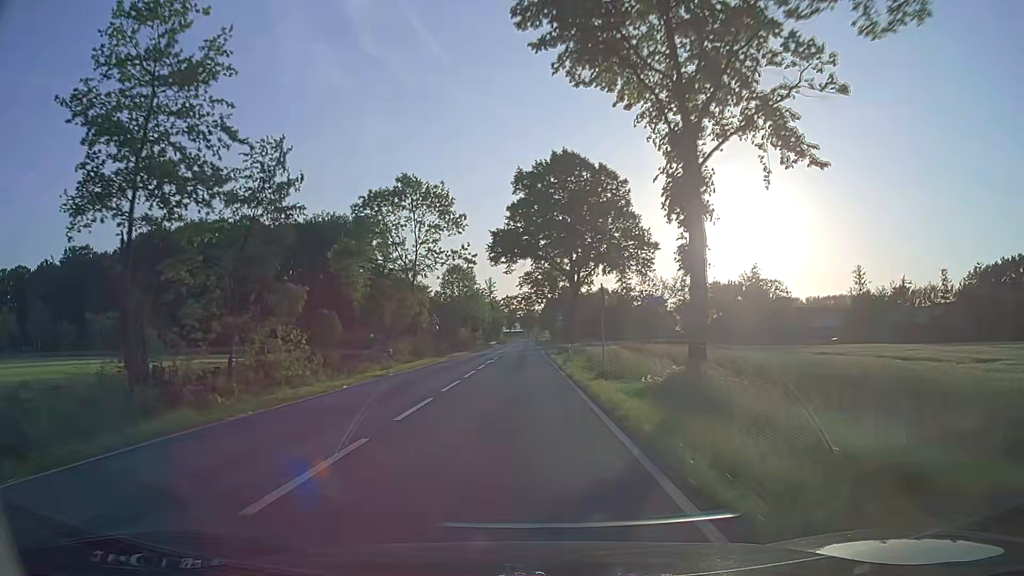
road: secondary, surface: asphalt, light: Day
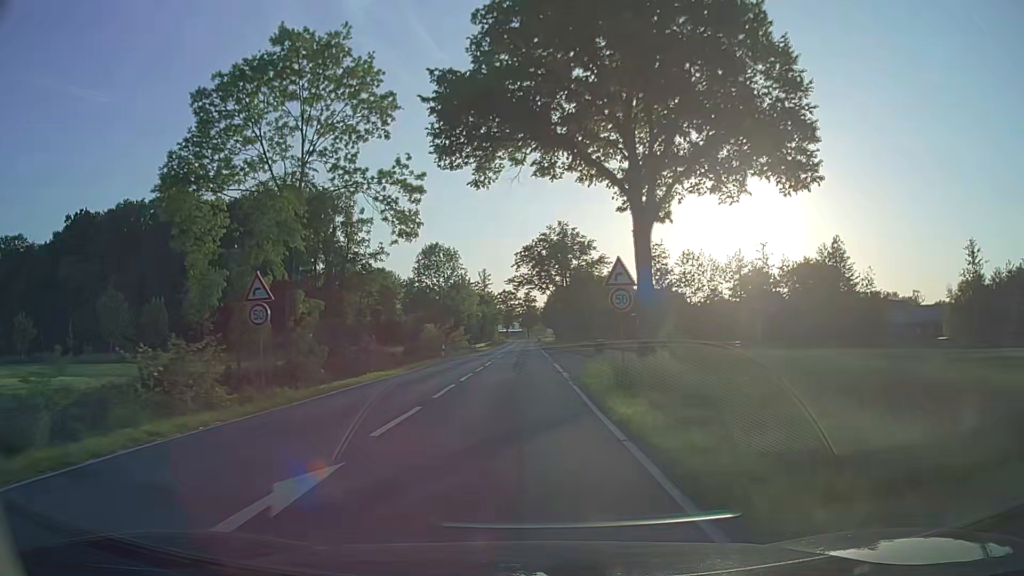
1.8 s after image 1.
(0.0, +32.6) m; 0°
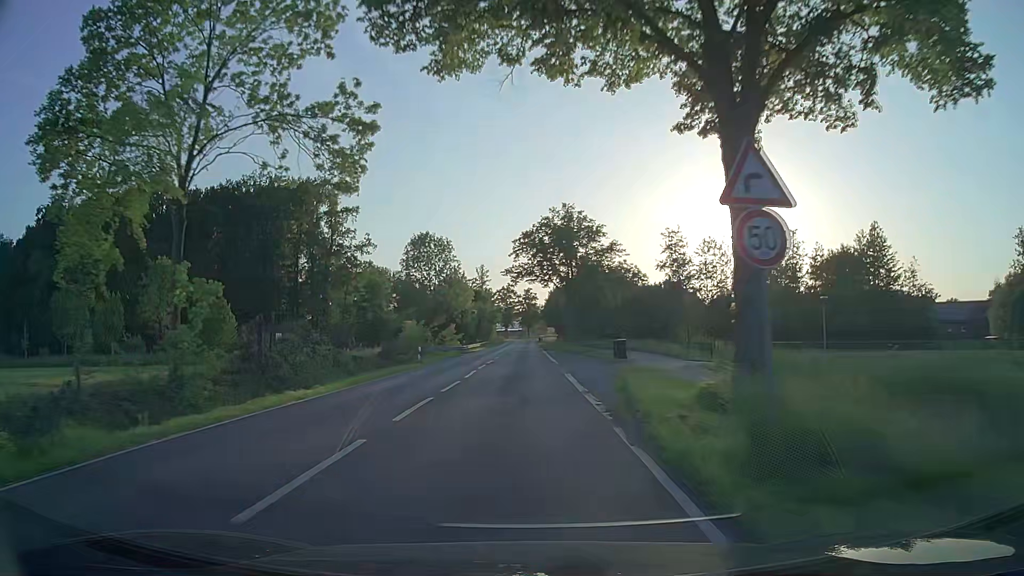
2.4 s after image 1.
(0.0, +10.5) m; 0°
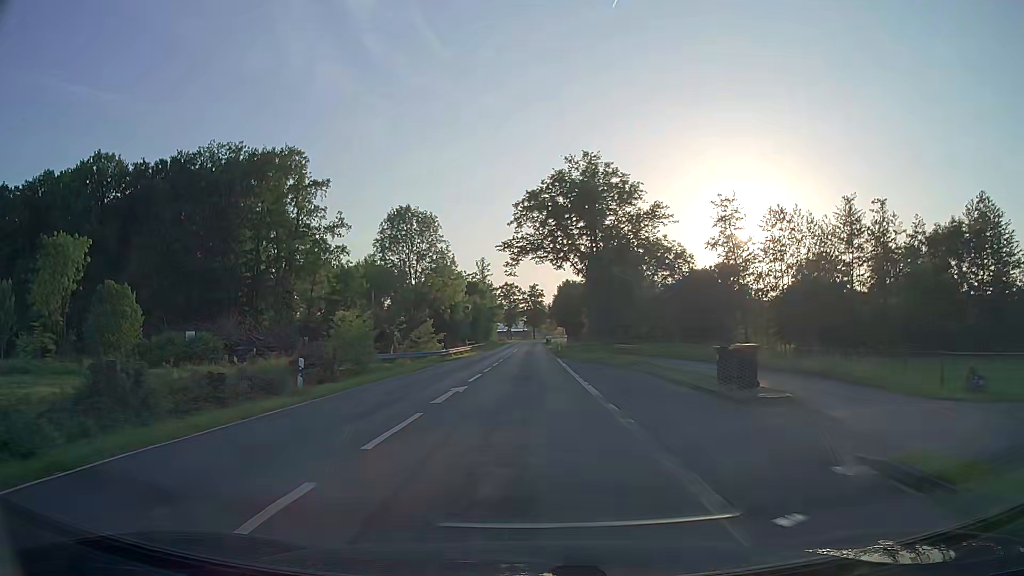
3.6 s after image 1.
(-0.1, +20.6) m; -1°
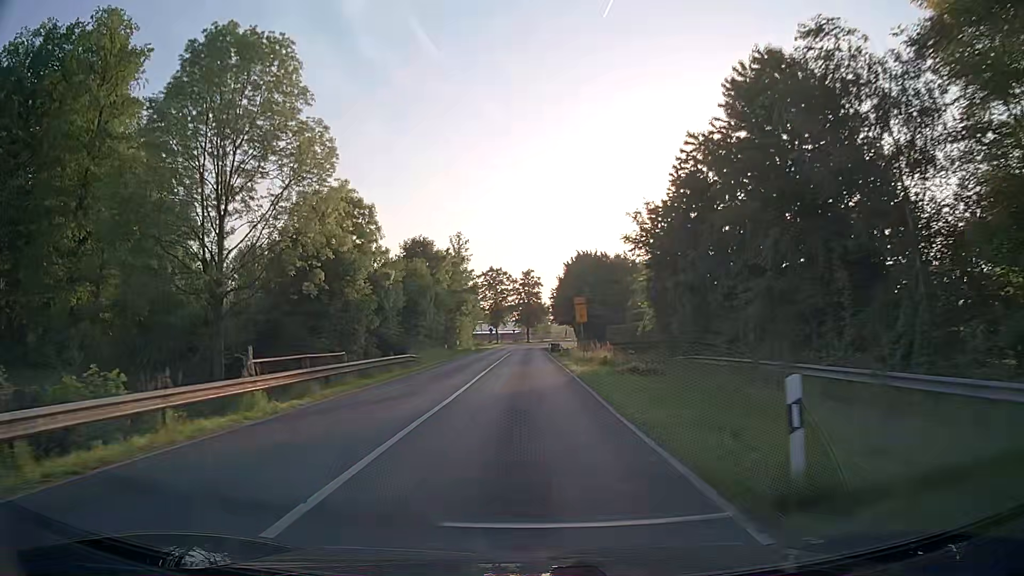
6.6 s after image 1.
(+0.2, +48.9) m; +1°
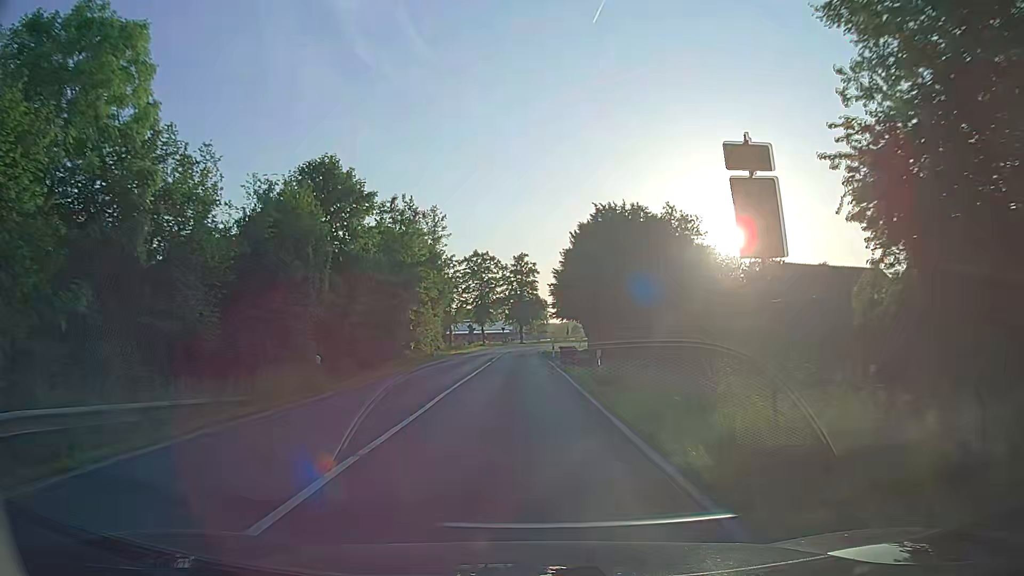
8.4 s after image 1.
(0.0, +27.8) m; 0°
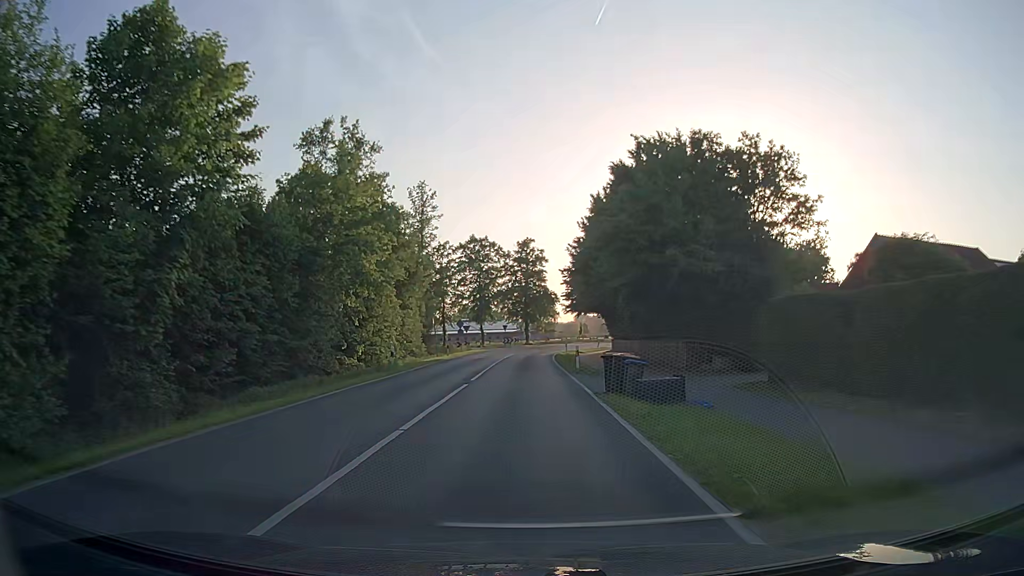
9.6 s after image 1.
(0.0, +17.9) m; 0°
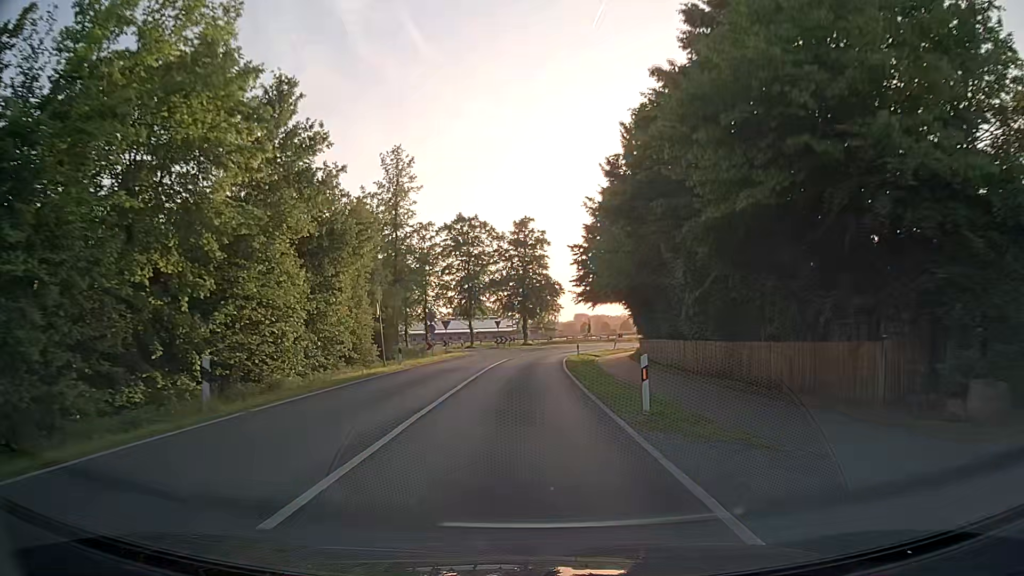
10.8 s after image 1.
(-0.1, +17.3) m; 0°
(0, +10) (0, +20) (0, +30) (+1, +40) (+1, +50) (+3, +60) (+6, +69) (+11, +78) (+16, +87) (+23, +94) m
